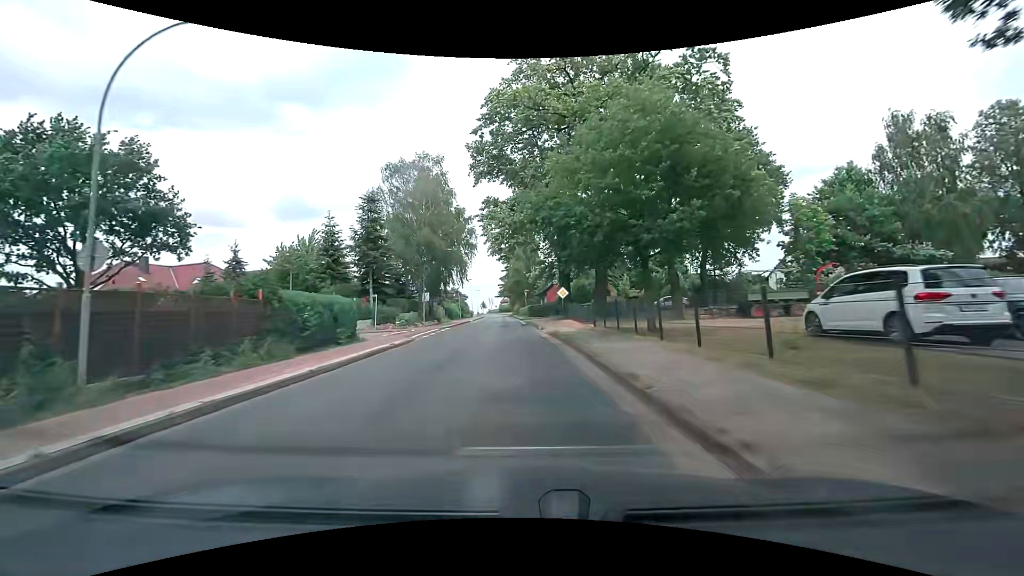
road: tertiary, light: Day
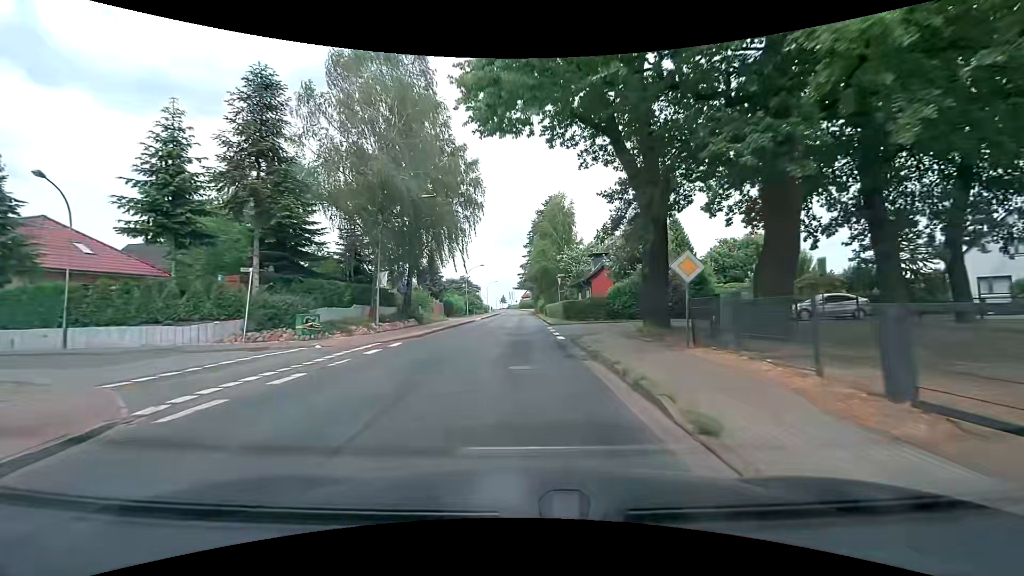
(-0.9, +22.2) m; -3°
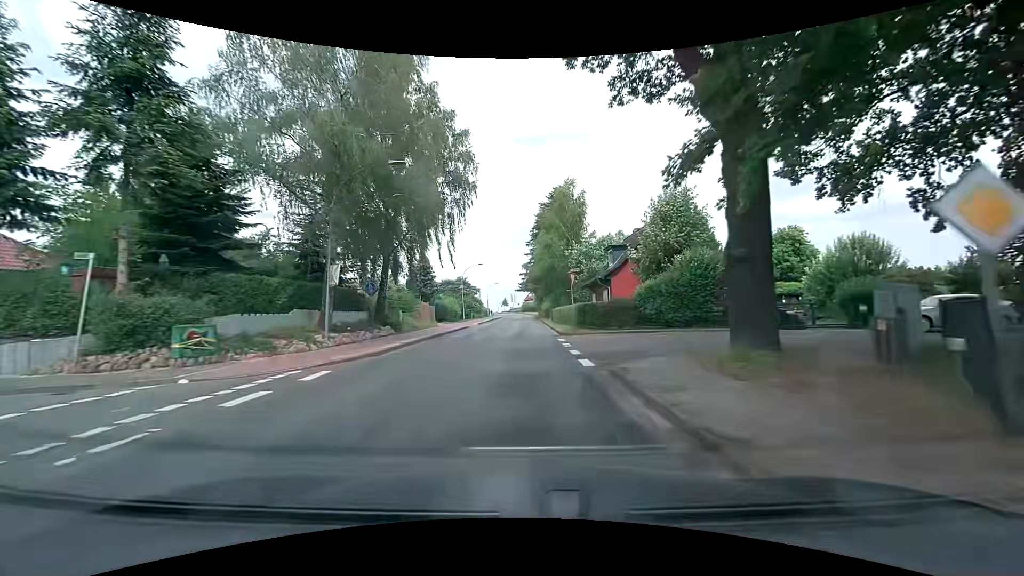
(-0.1, +7.5) m; -1°
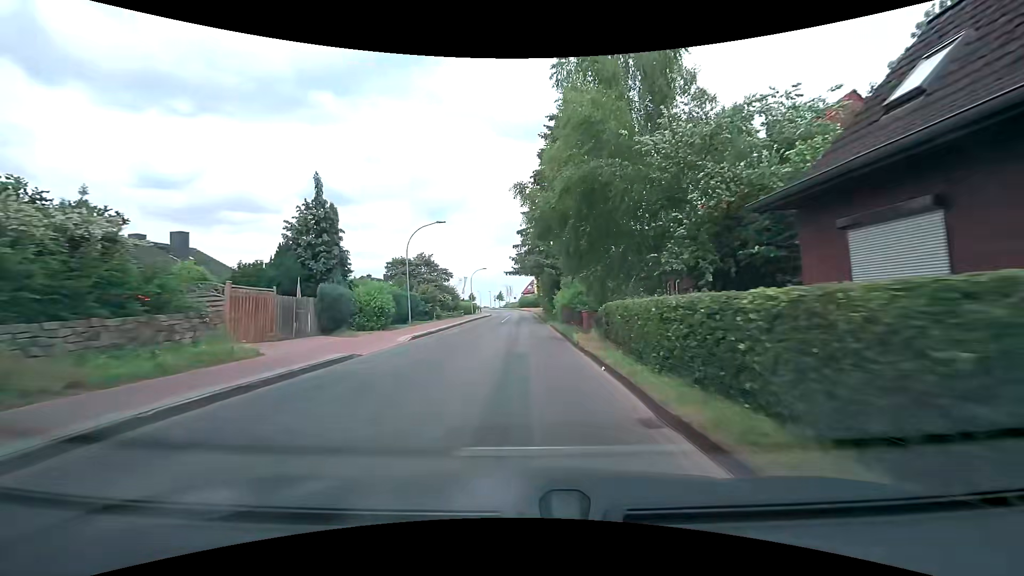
(0.0, +30.1) m; 0°
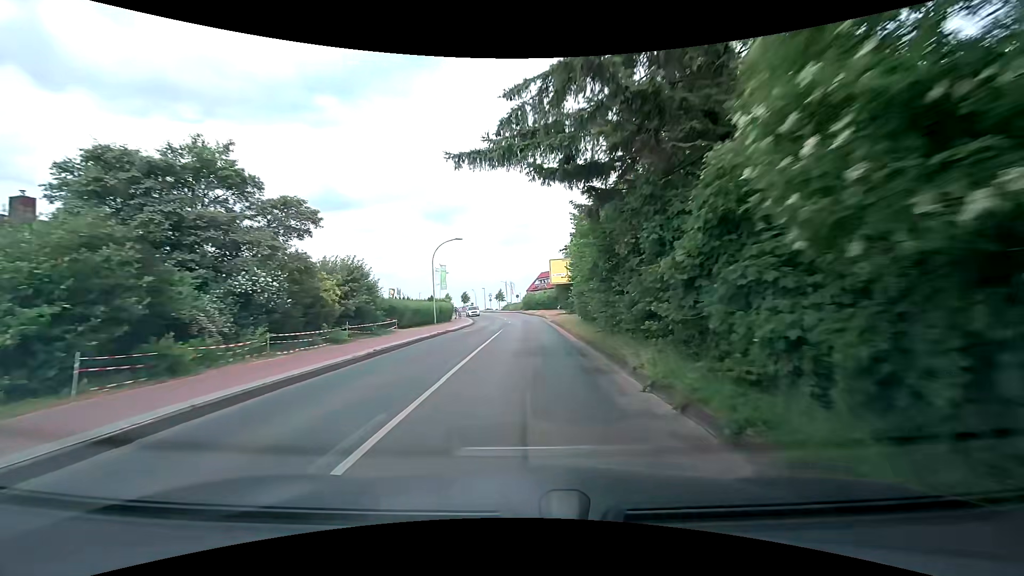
(-0.6, +38.1) m; -1°
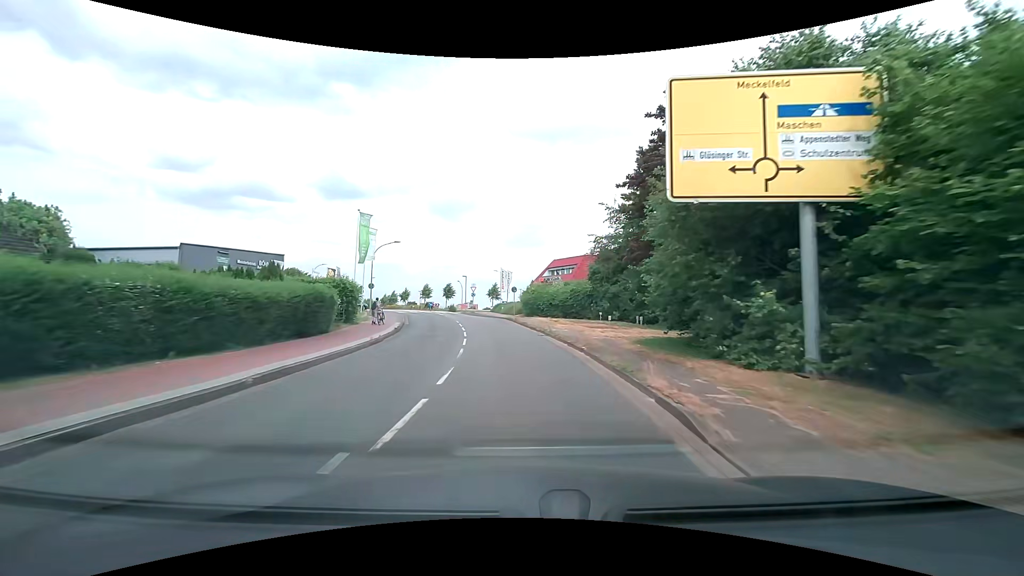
(-0.2, +38.1) m; -1°
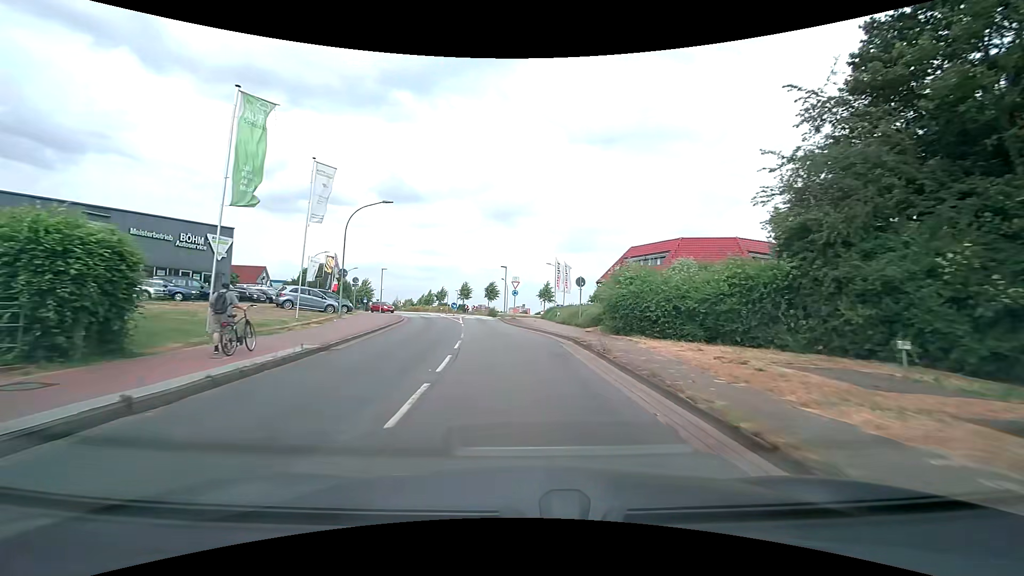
(-1.0, +21.7) m; -6°
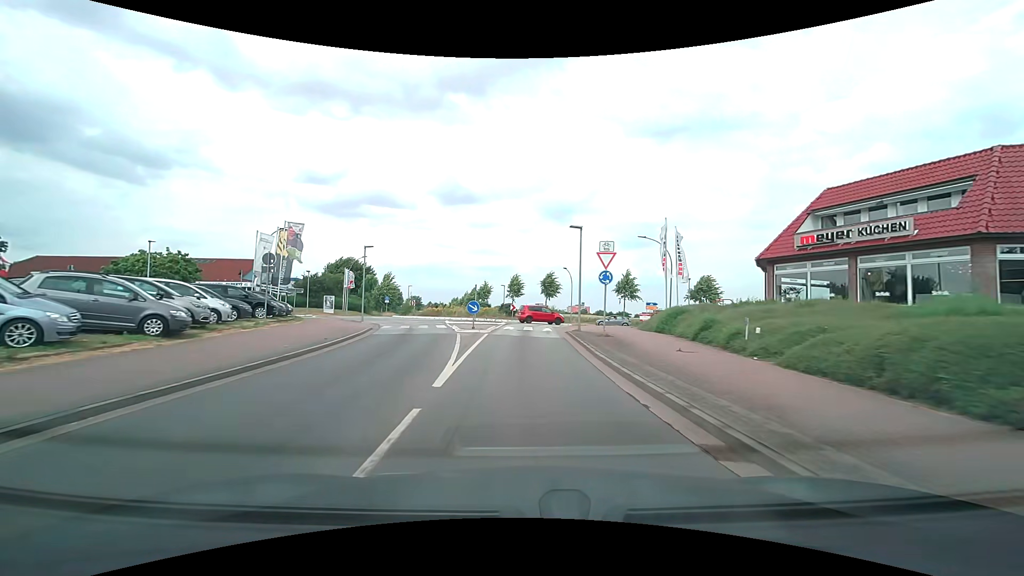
(-1.7, +25.2) m; -6°
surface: asphalt
(0, +10) (0, +20) (0, +30) (+2, +40) (+7, +48) (+9, +58) (+4, +66) (-3, +73) (-9, +80) (-14, +89) m
